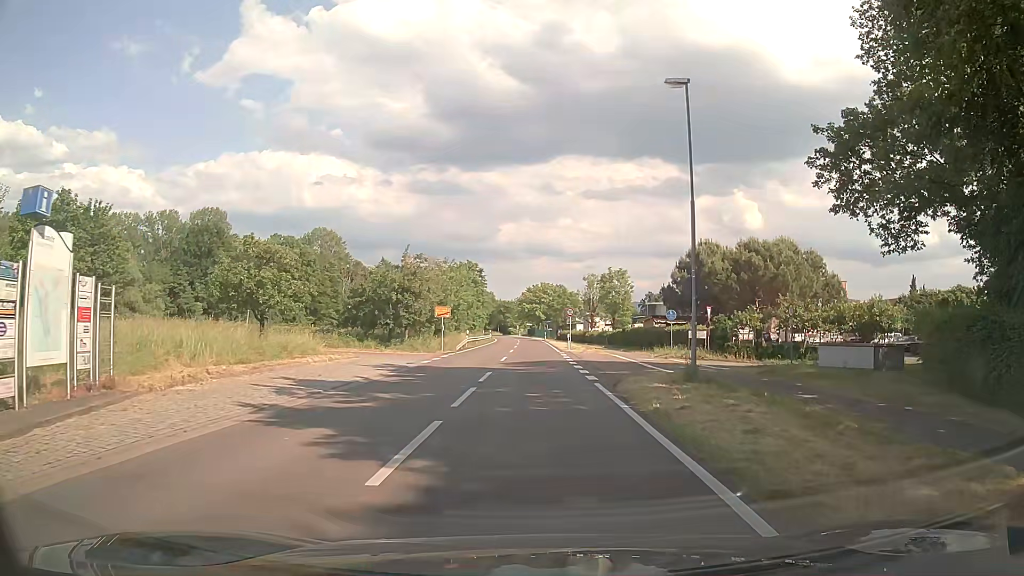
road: secondary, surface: asphalt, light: Day
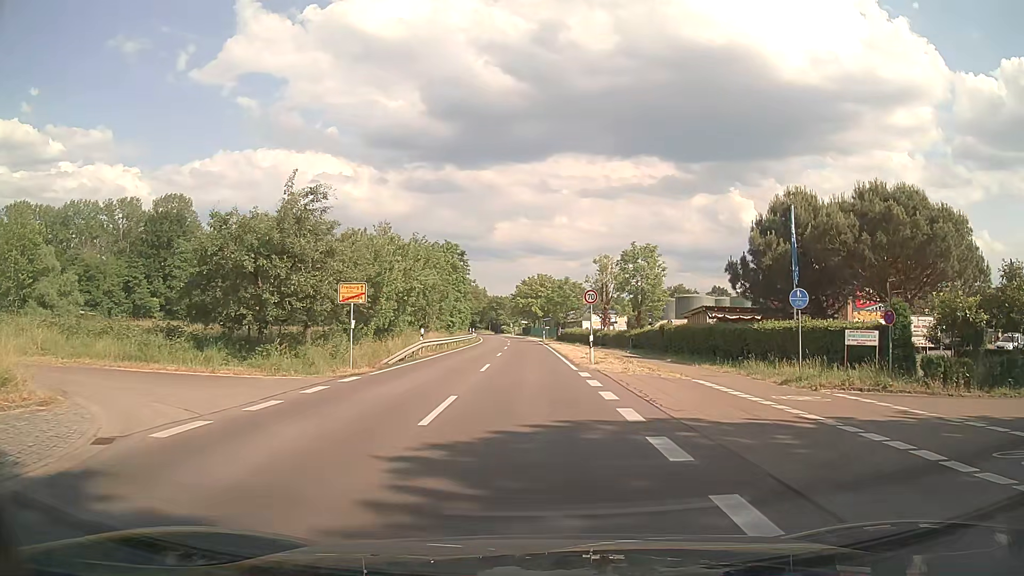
(+0.1, +20.5) m; +1°
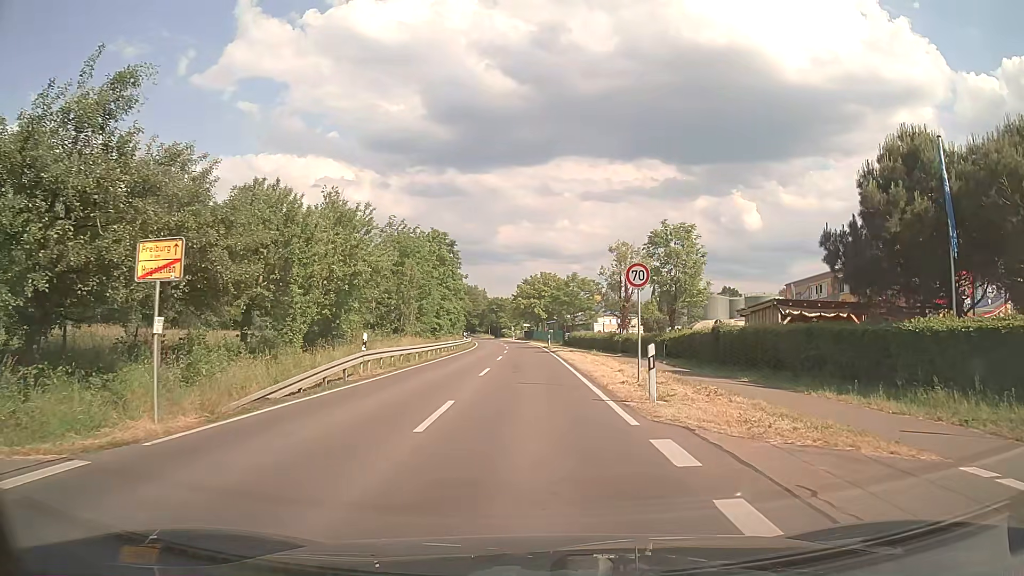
(-0.1, +12.2) m; -1°
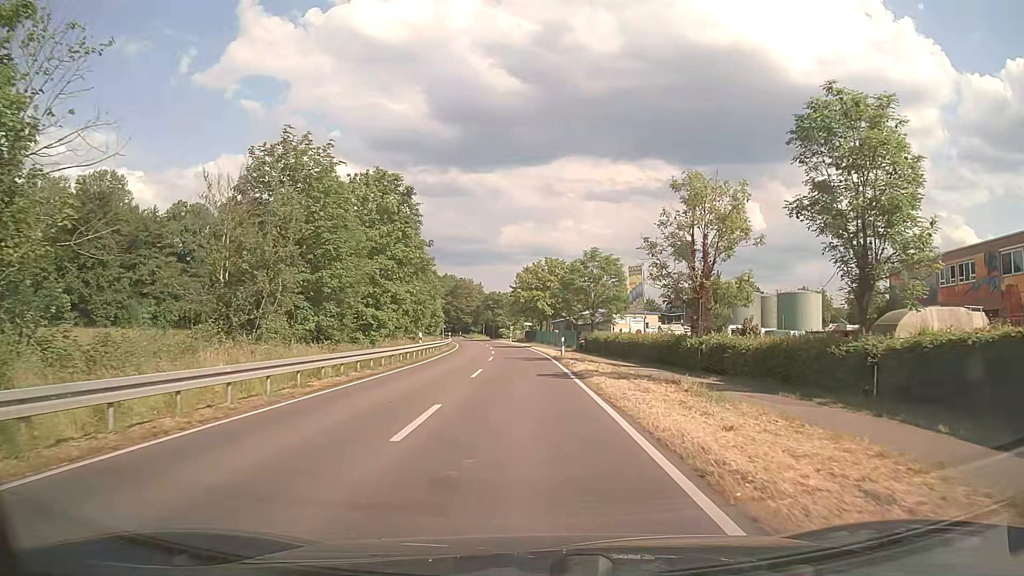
(+0.1, +25.3) m; 0°
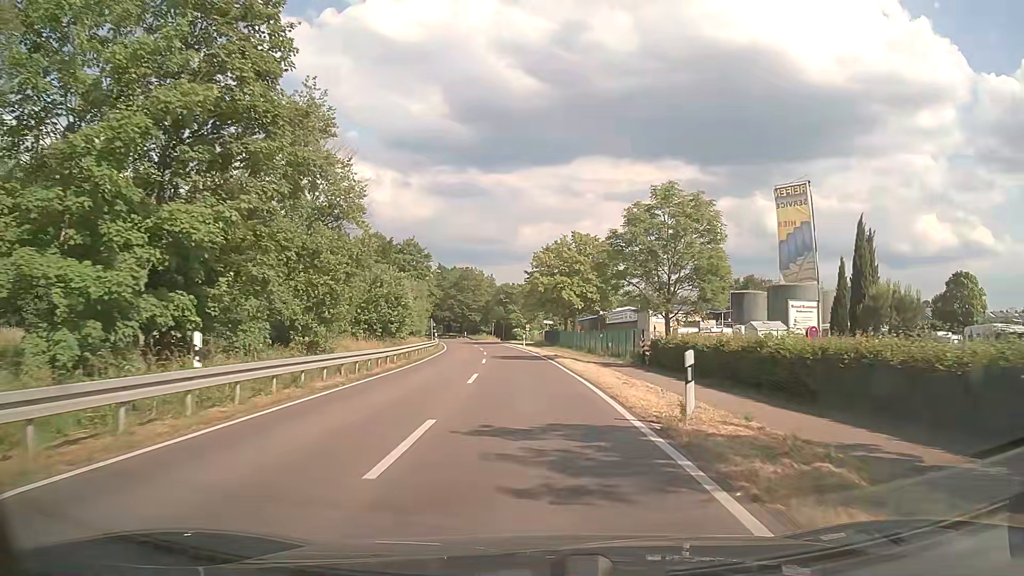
(-0.5, +26.6) m; -1°
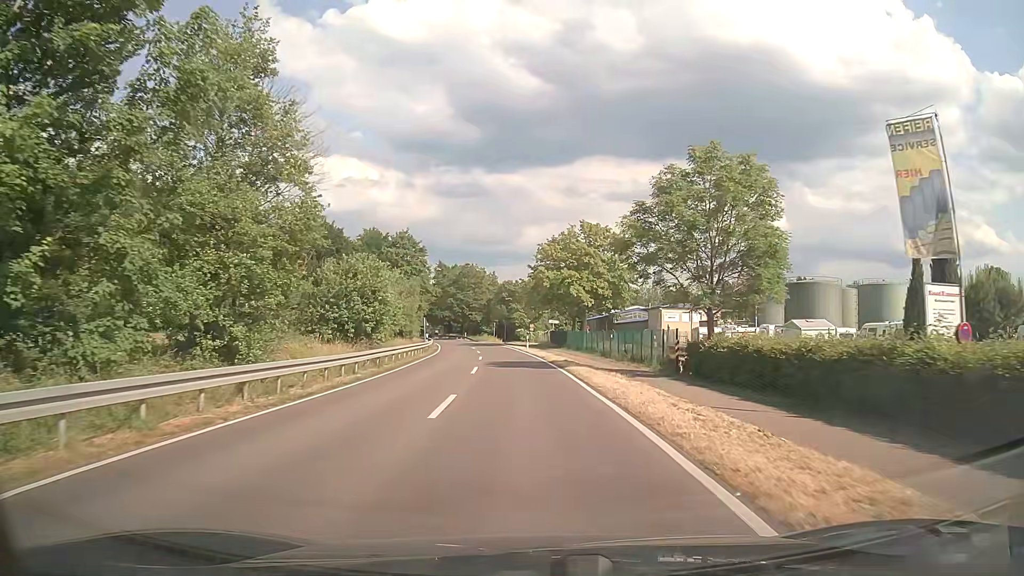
(-0.1, +7.4) m; 0°
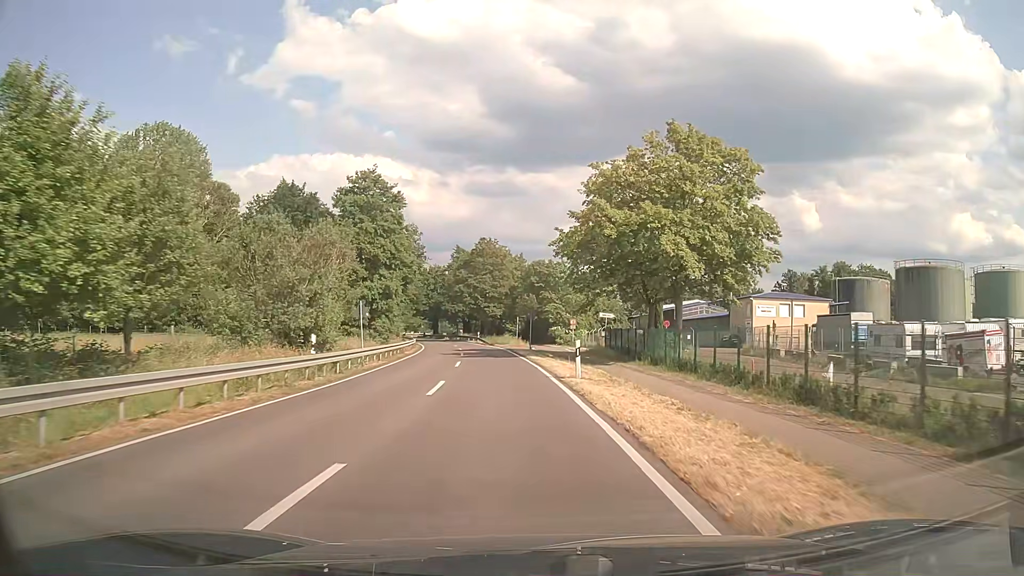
(-0.9, +32.5) m; -3°
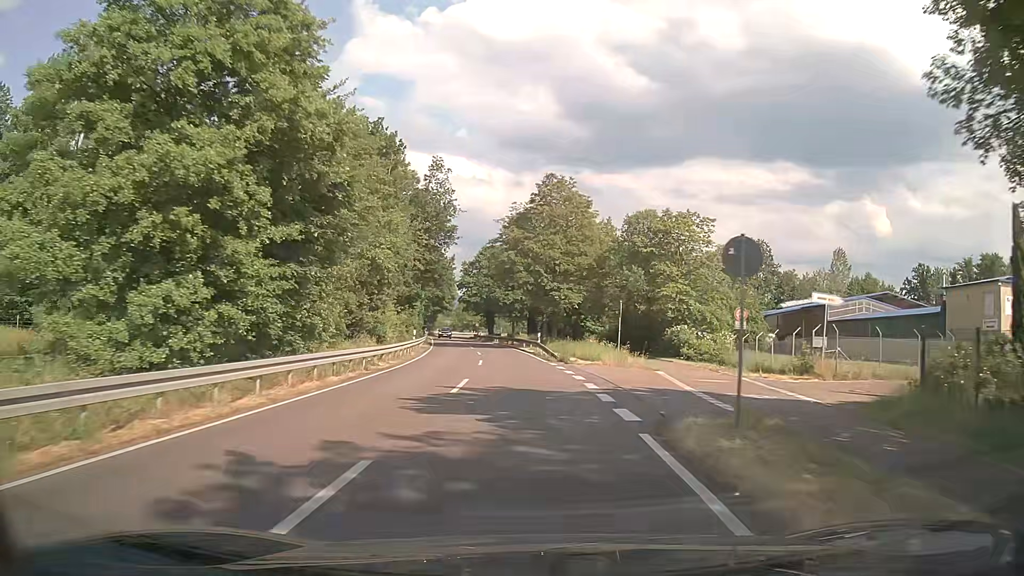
(-1.9, +36.3) m; -6°
(0, +10) (0, +20) (-1, +30) (-2, +40) (-3, +50) (-4, +60) (-5, +70) (-7, +80) (-9, +89) (-10, +99) m
